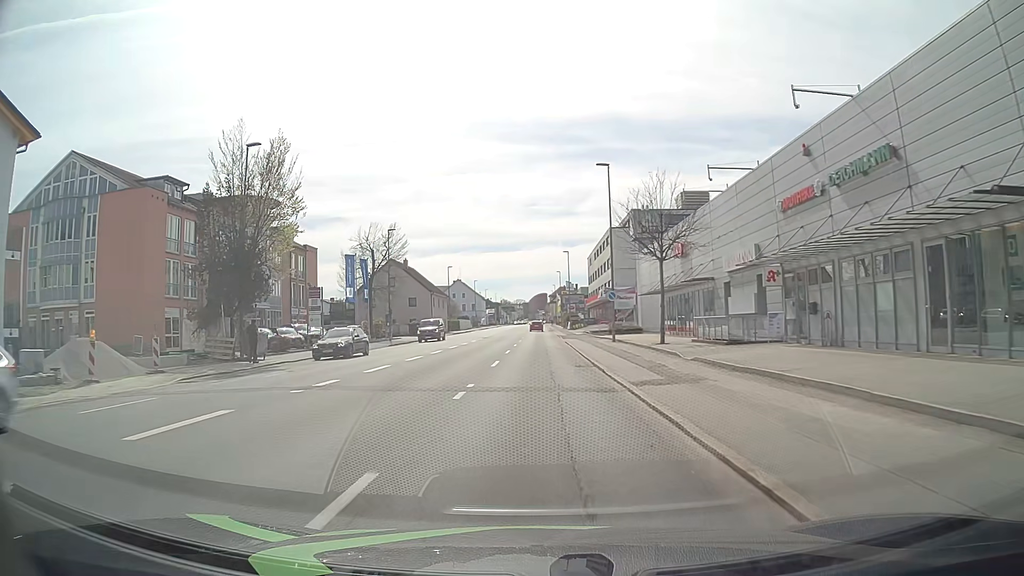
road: tertiary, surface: asphalt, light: Day
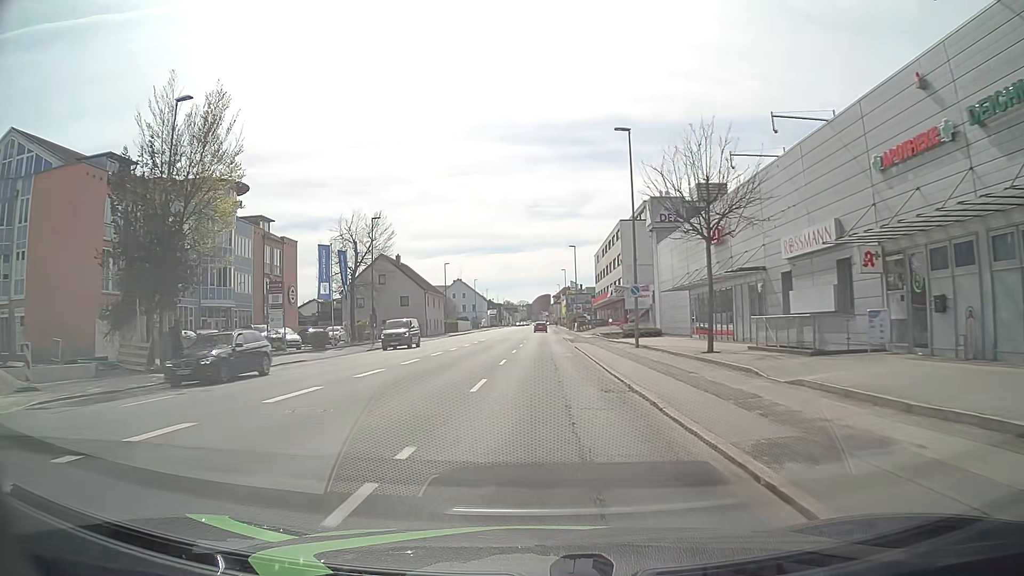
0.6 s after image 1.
(0.0, +7.7) m; 0°
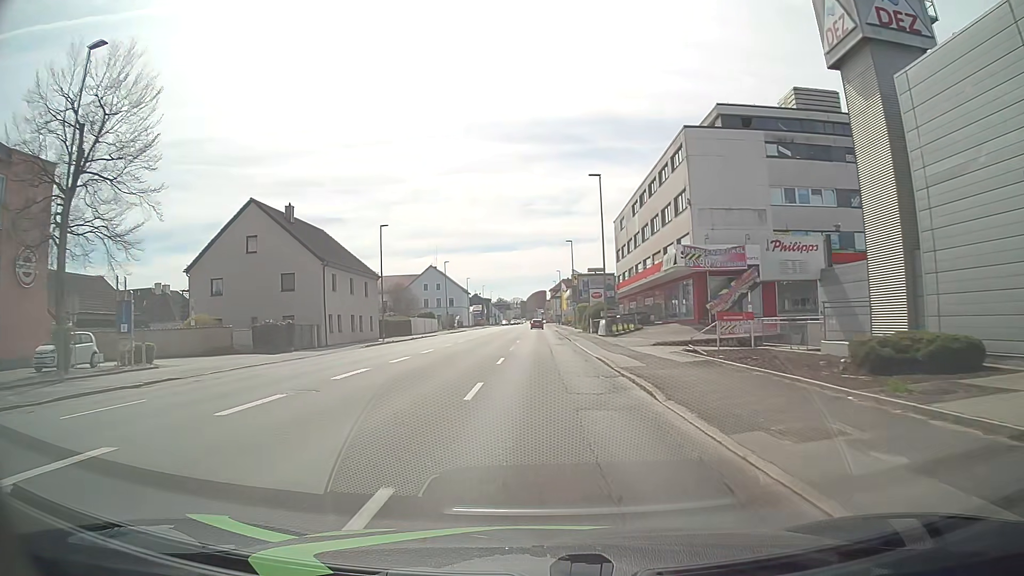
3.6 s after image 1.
(+0.2, +38.1) m; 0°
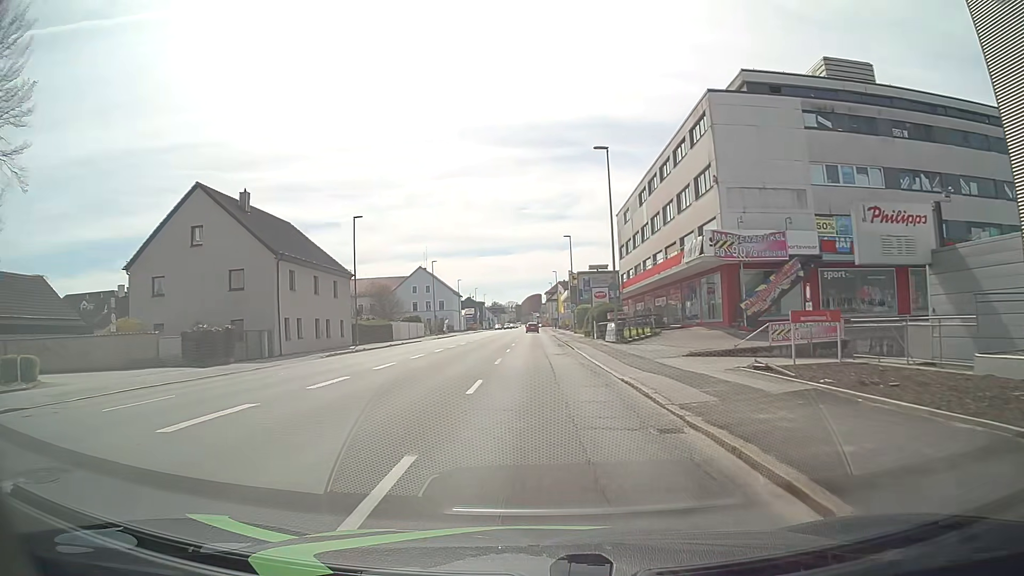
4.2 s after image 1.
(0.0, +7.6) m; +1°
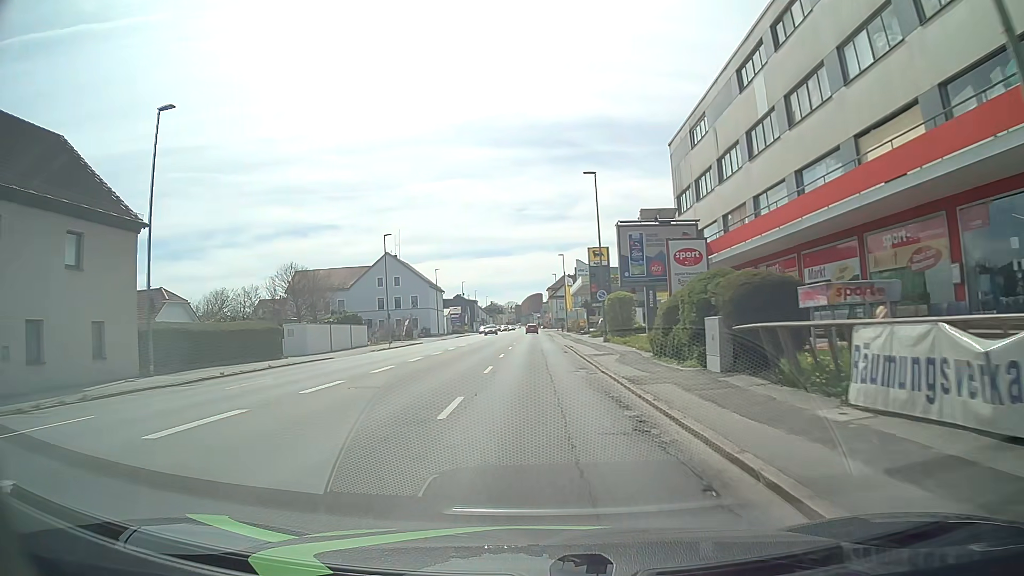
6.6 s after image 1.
(-0.1, +30.3) m; -1°
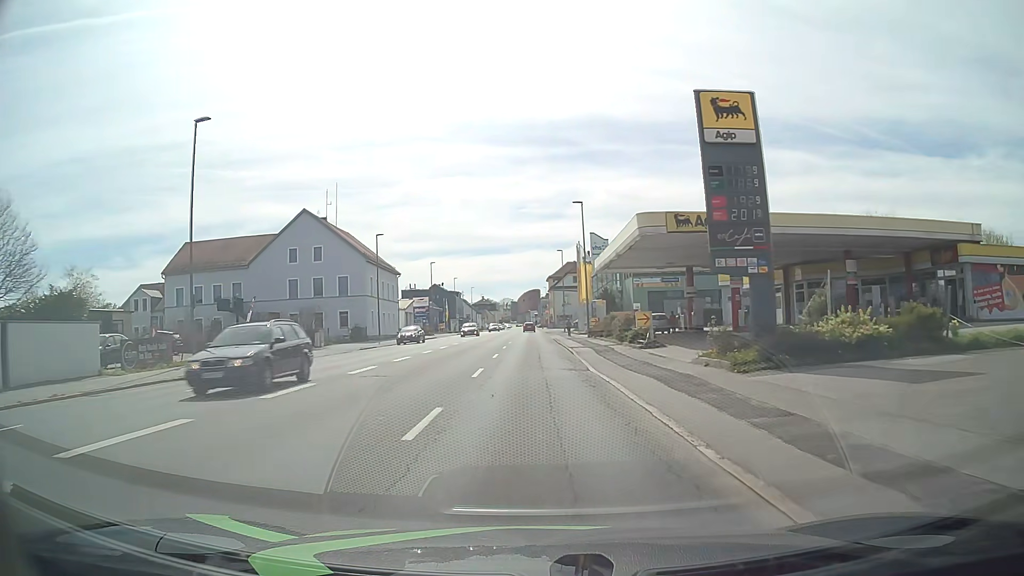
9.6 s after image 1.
(+0.4, +38.0) m; +2°
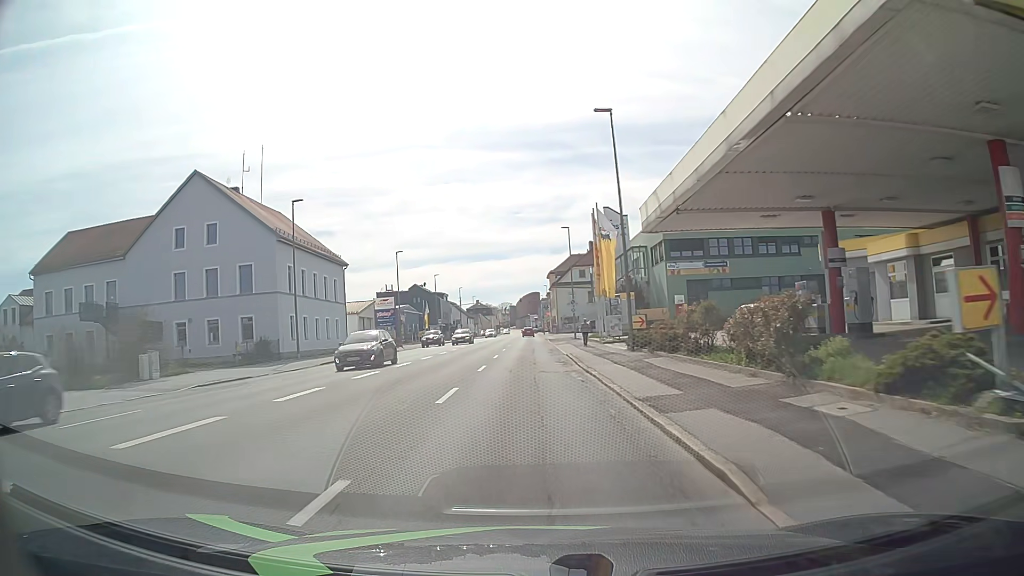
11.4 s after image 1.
(-0.2, +22.9) m; -1°
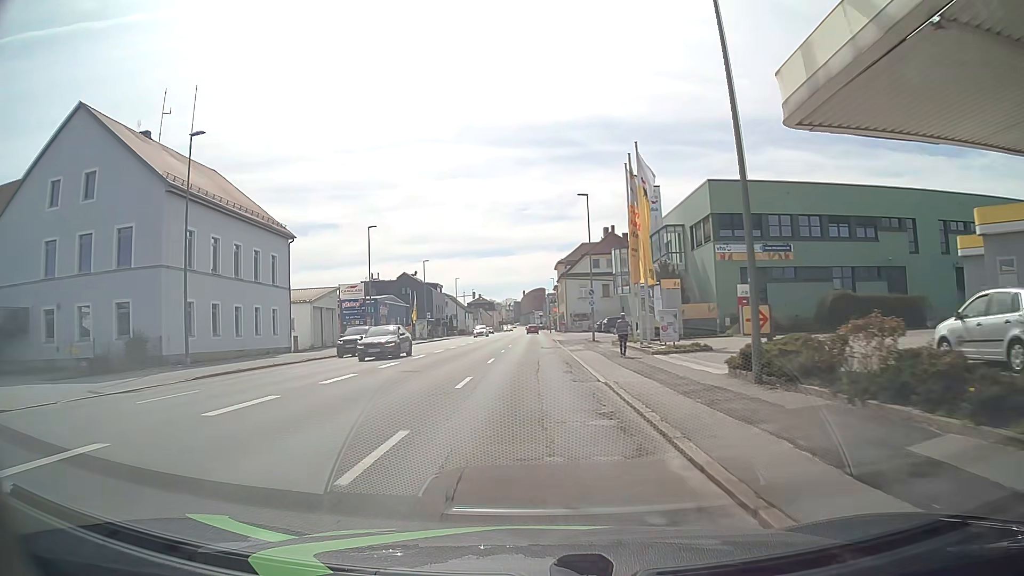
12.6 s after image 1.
(-0.1, +15.2) m; 0°
(0, +10) (0, +20) (0, +30) (0, +40) (0, +50) (0, +60) (0, +70) (0, +80) (0, +90) (0, +100) m
